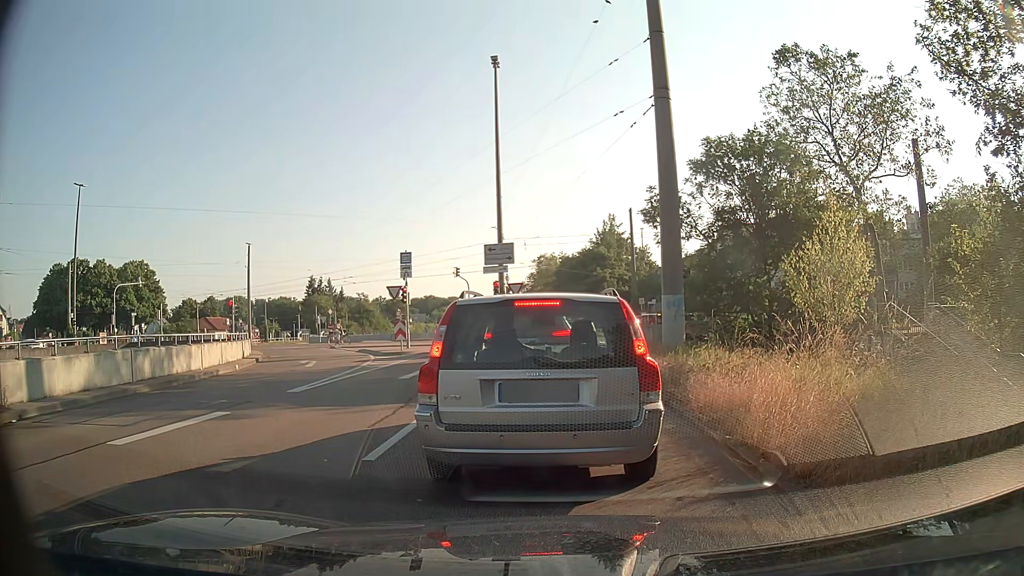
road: trunk_link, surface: asphalt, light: Day
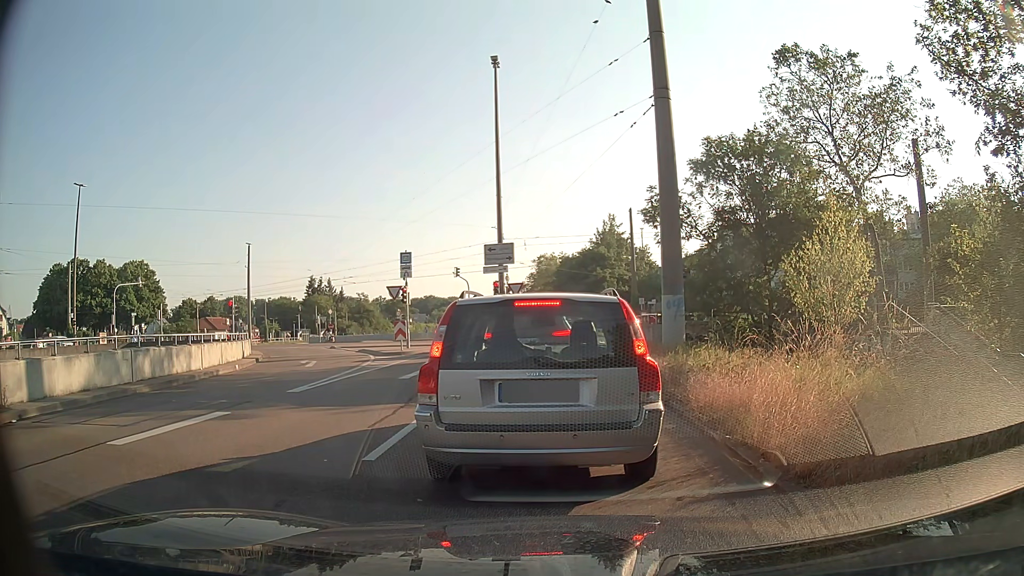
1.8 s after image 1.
(0.0, 0.0) m; 0°
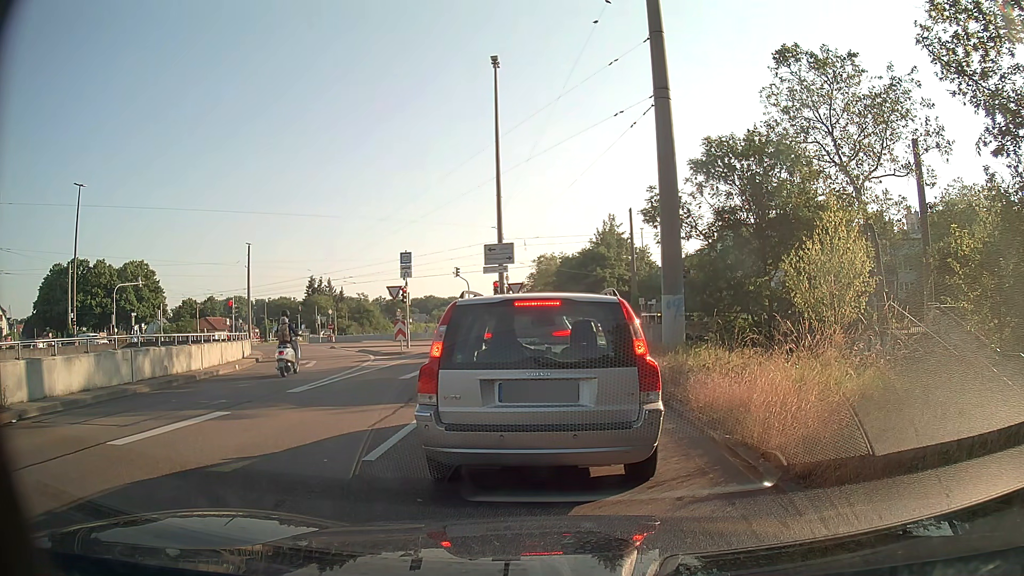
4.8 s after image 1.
(0.0, 0.0) m; 0°
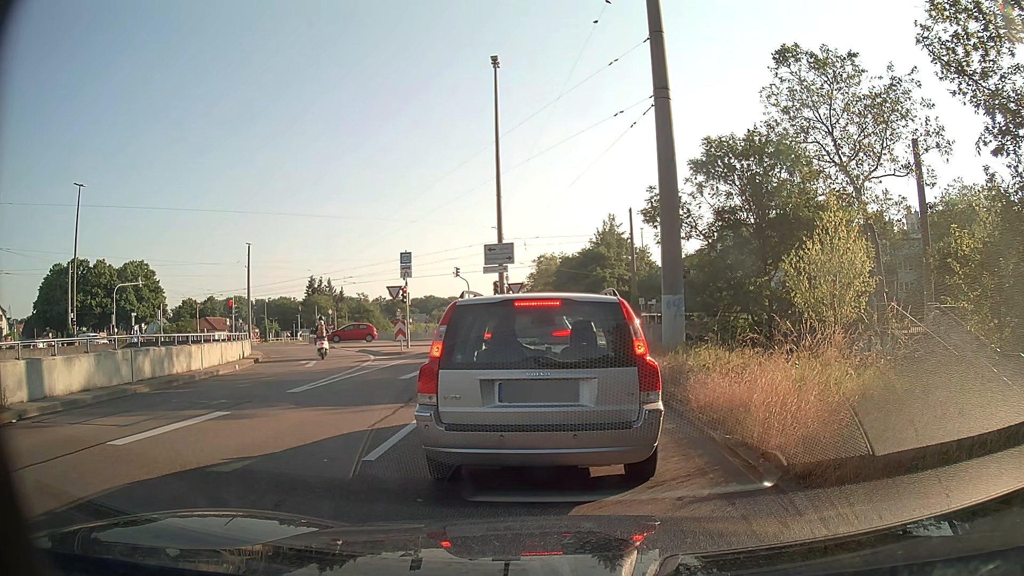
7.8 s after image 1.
(0.0, 0.0) m; 0°
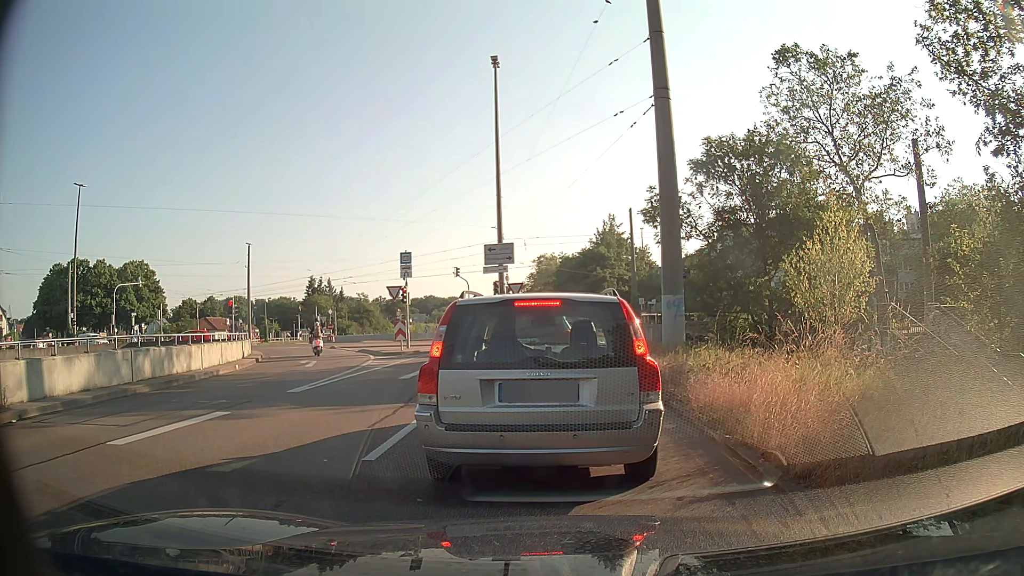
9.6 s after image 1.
(0.0, 0.0) m; 0°
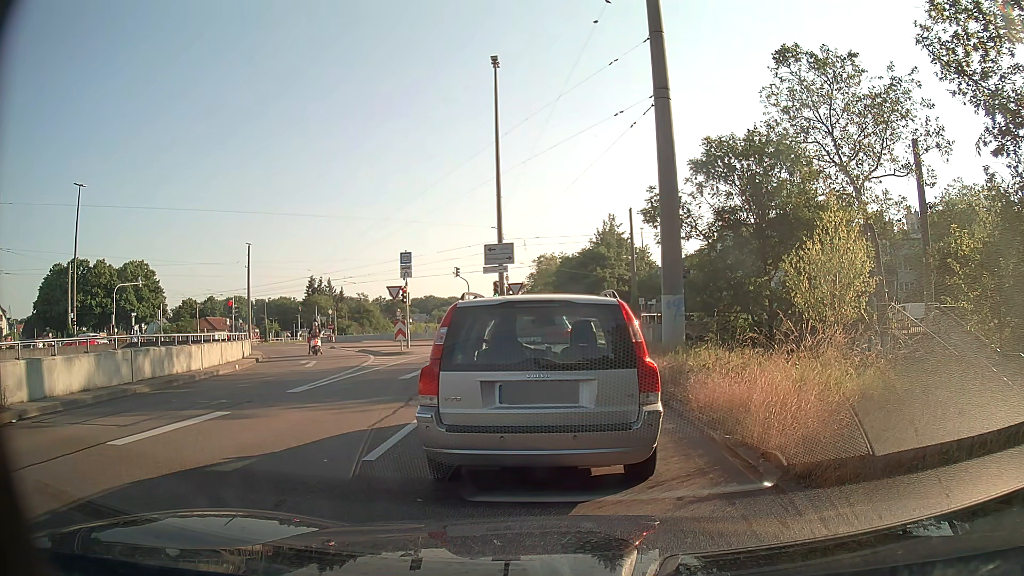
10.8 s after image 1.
(0.0, 0.0) m; 0°
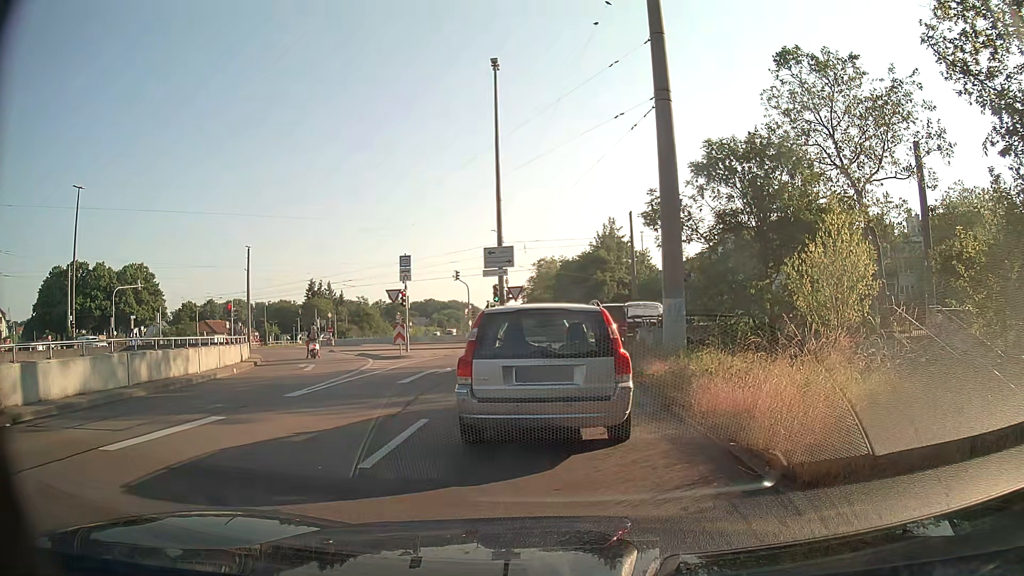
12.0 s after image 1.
(0.0, +0.2) m; 0°
